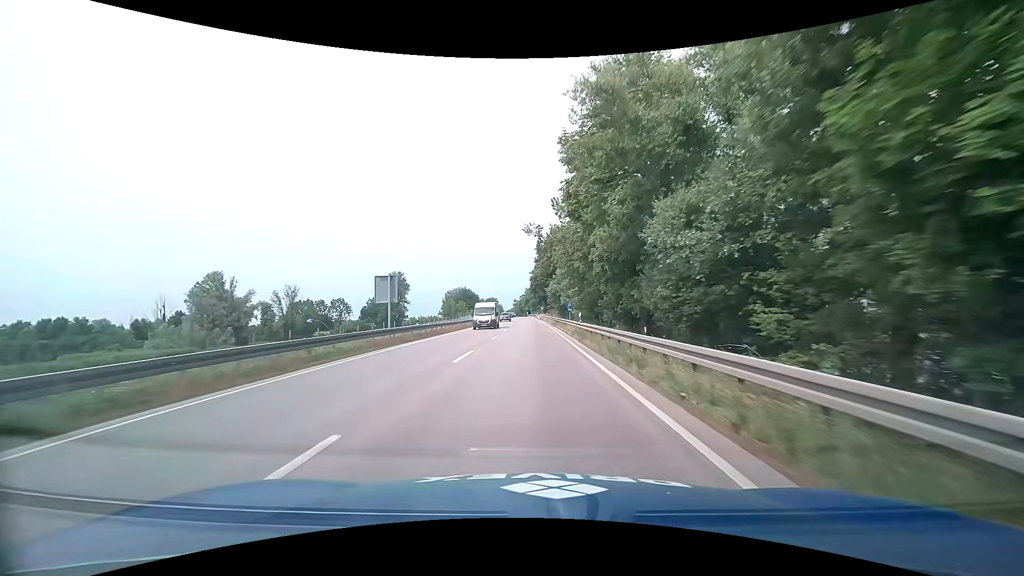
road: primary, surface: asphalt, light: Day
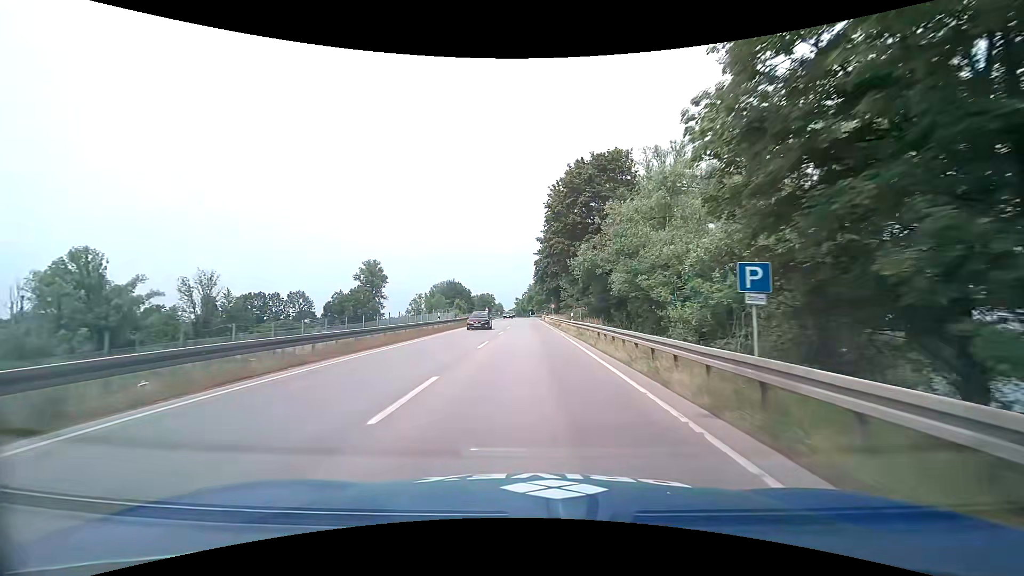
(-0.4, +44.4) m; -1°
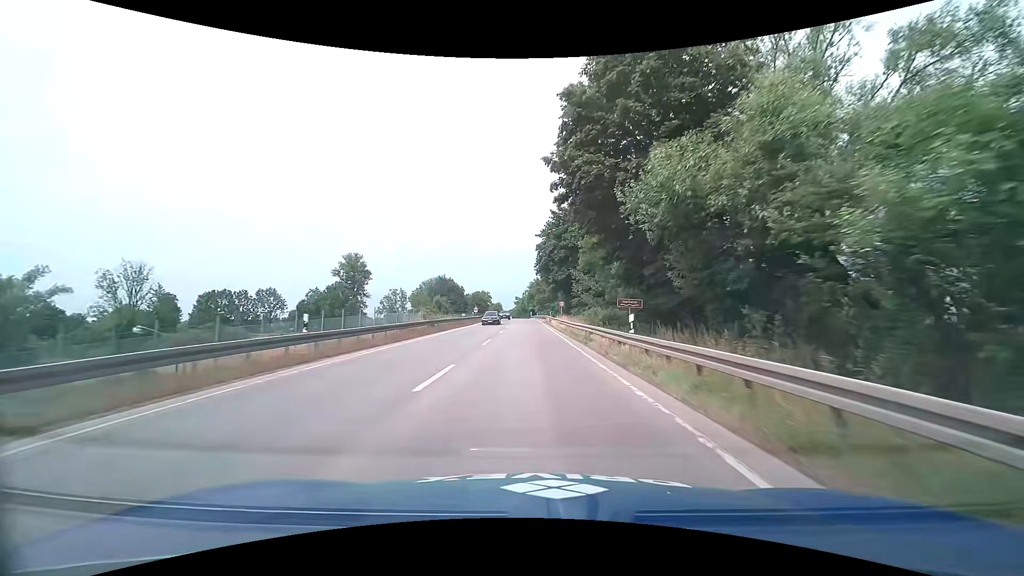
(0.0, +21.9) m; 0°
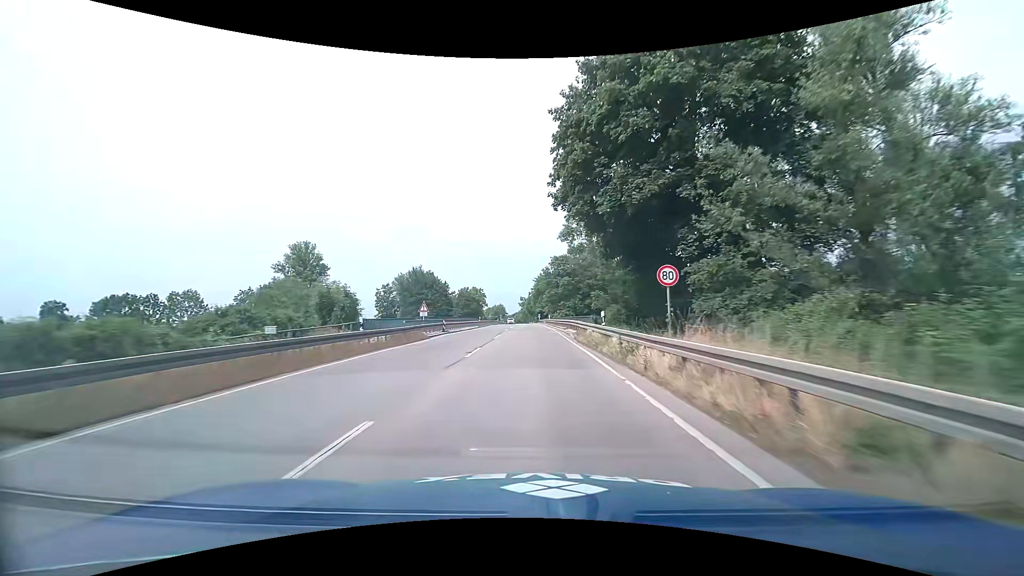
(-0.2, +43.4) m; -1°
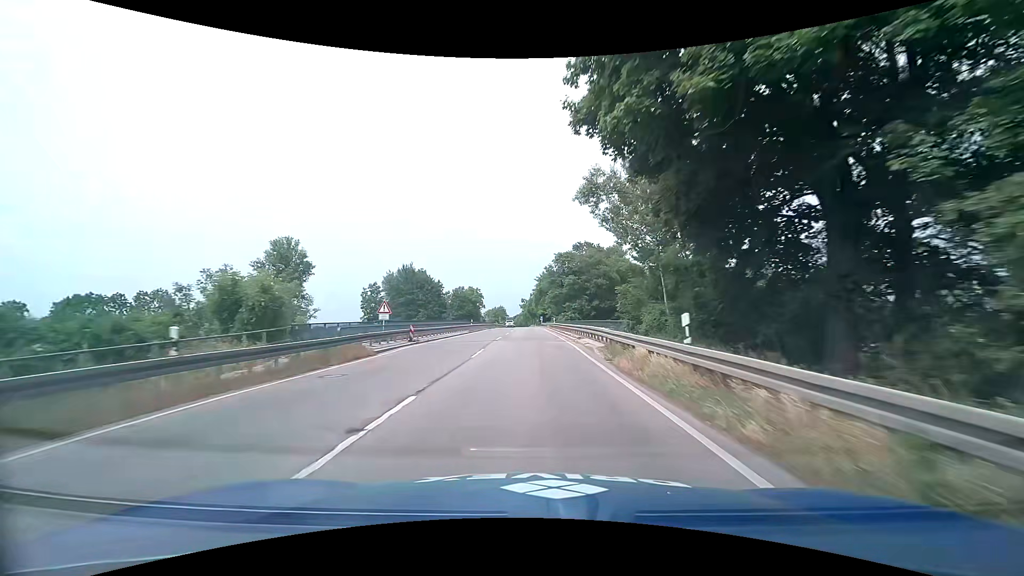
(0.0, +10.8) m; 0°
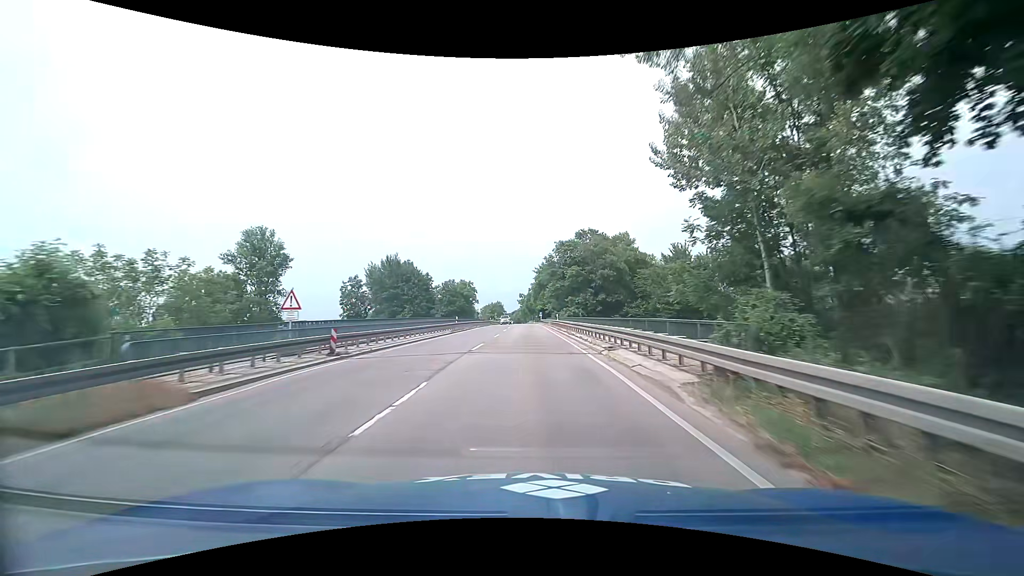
(0.0, +10.7) m; 0°
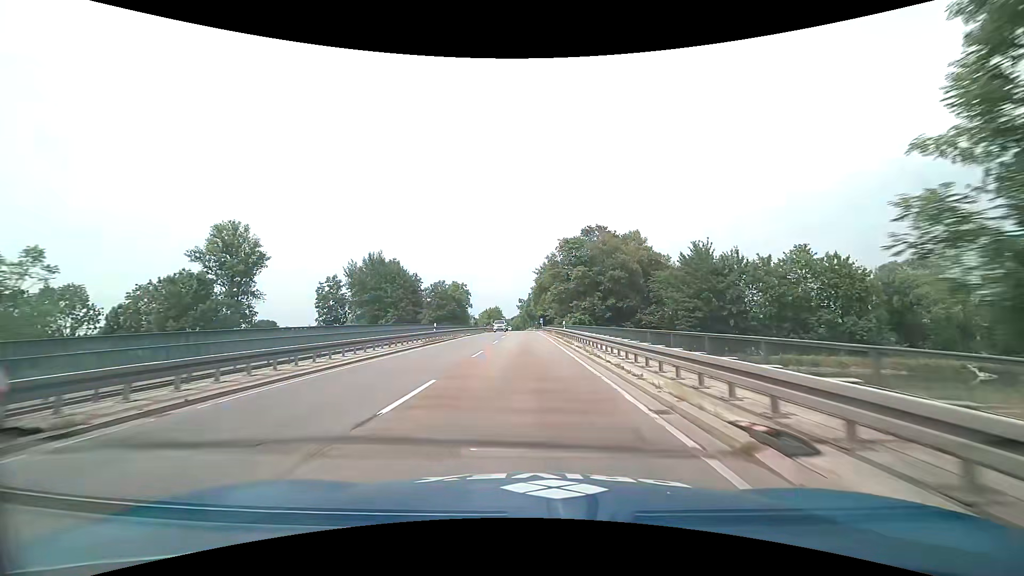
(+0.1, +10.7) m; +1°
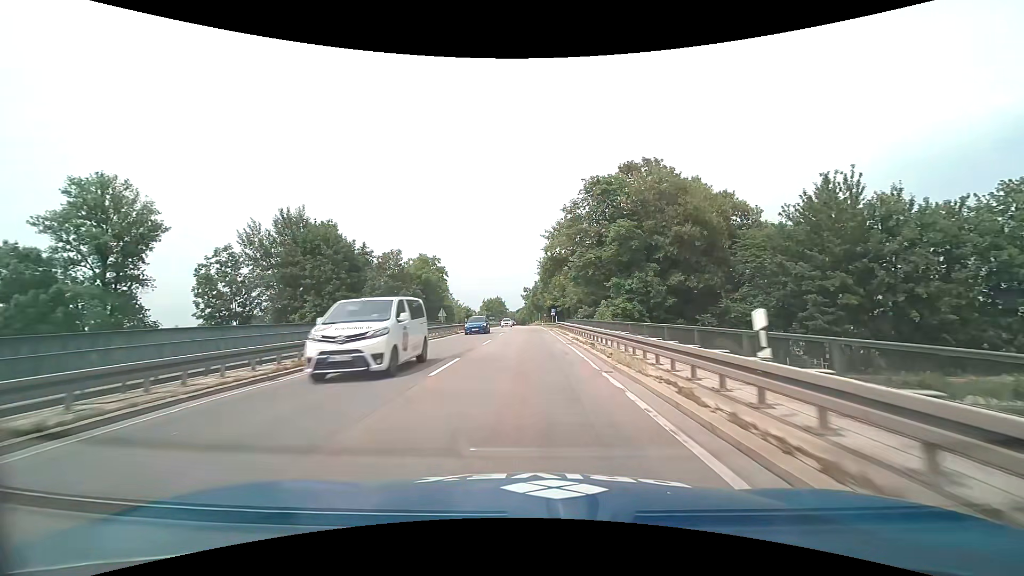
(-0.3, +32.1) m; -1°
(0, +10) (0, +20) (0, +30) (0, +40) (0, +50) (0, +60) (0, +70) (-1, +80) (-1, +90) (-1, +100) m
